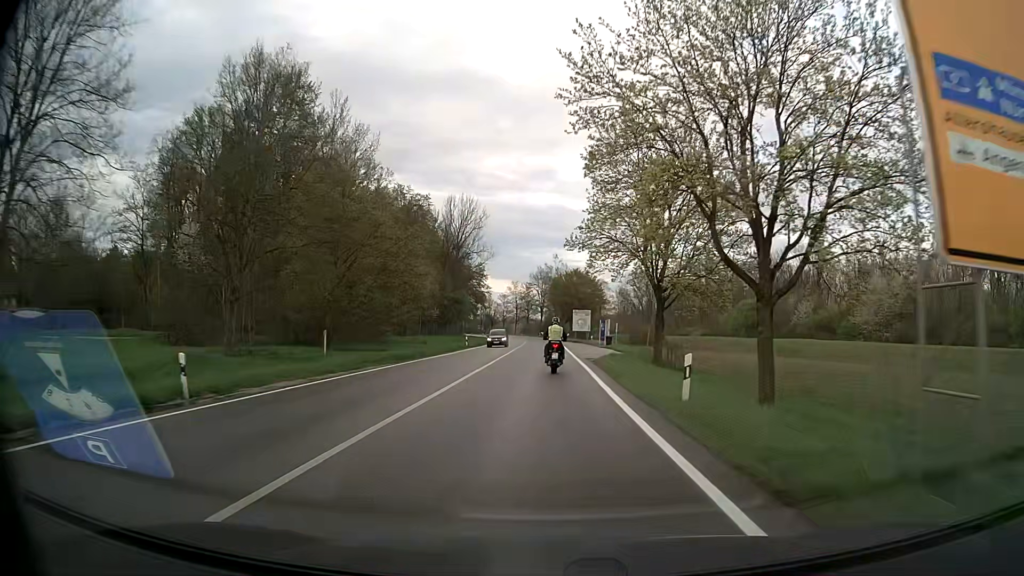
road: secondary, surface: asphalt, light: Day
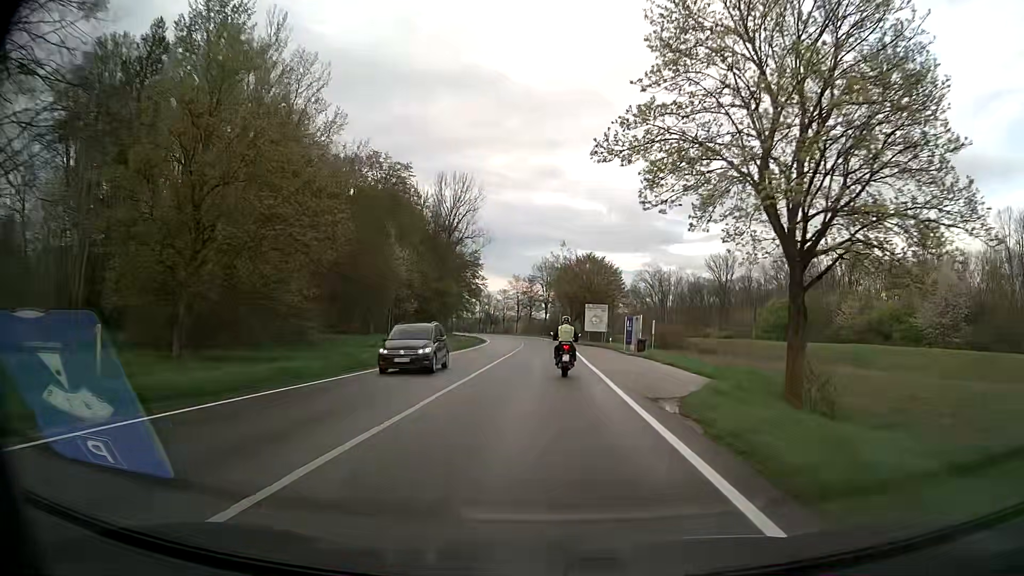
(0.0, +20.5) m; 0°
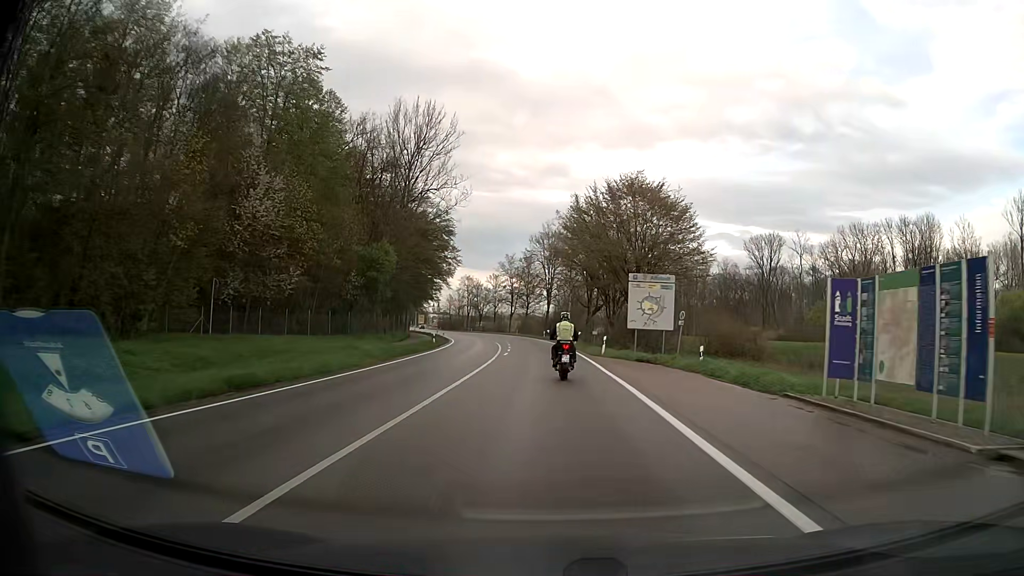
(+0.1, +39.7) m; 0°
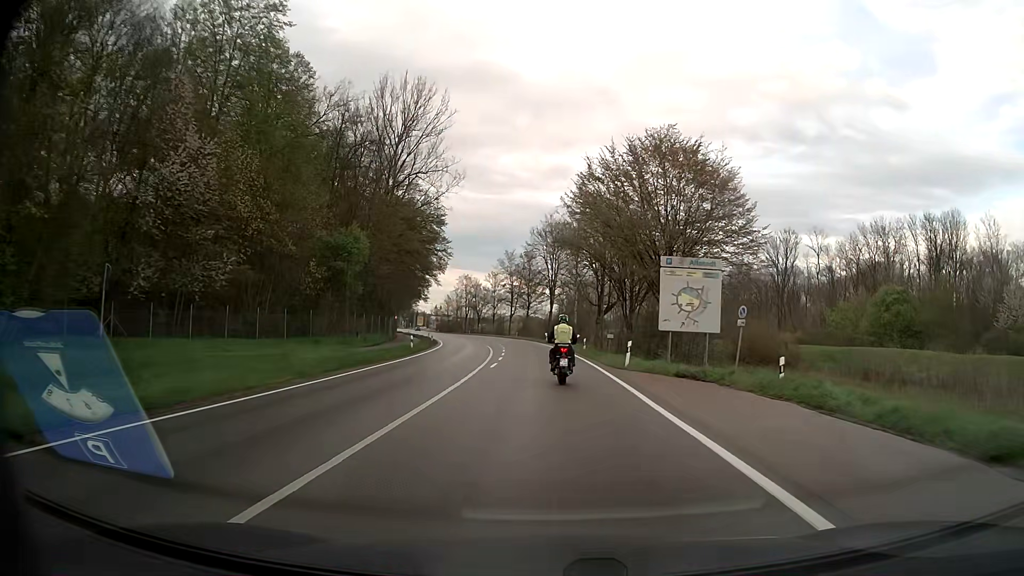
(0.0, +9.7) m; 0°
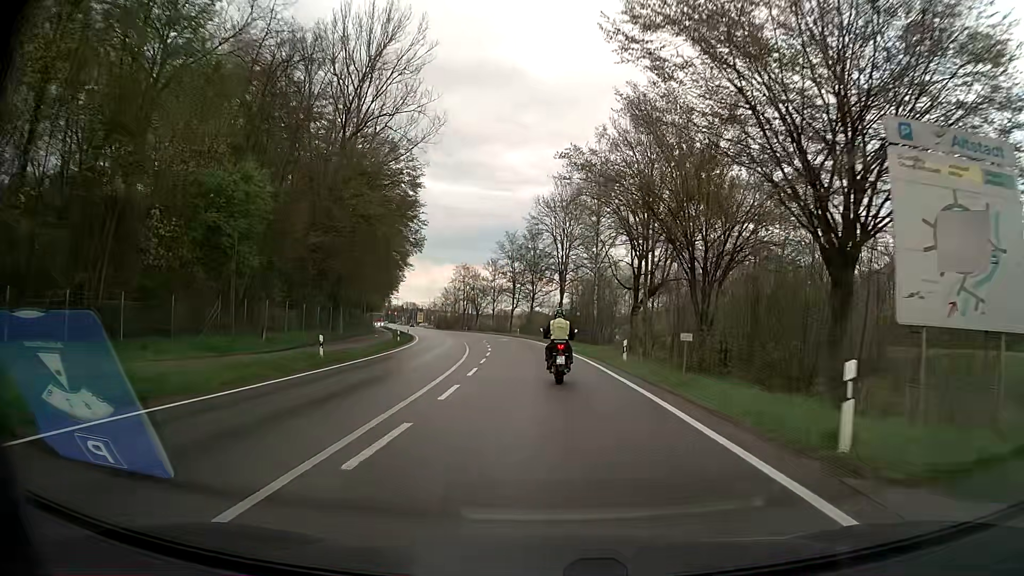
(-0.1, +18.7) m; -1°
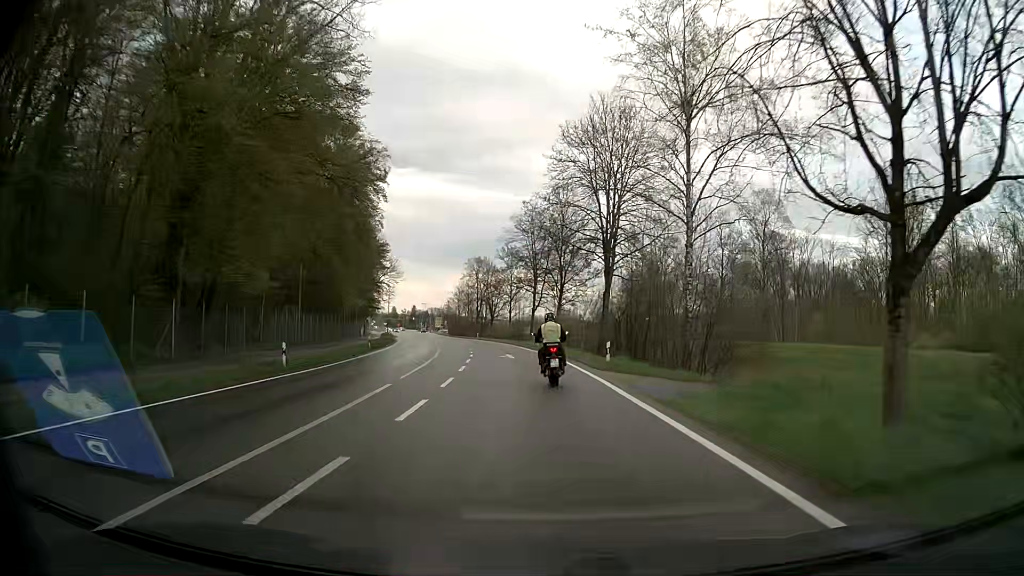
(-0.5, +26.4) m; -2°
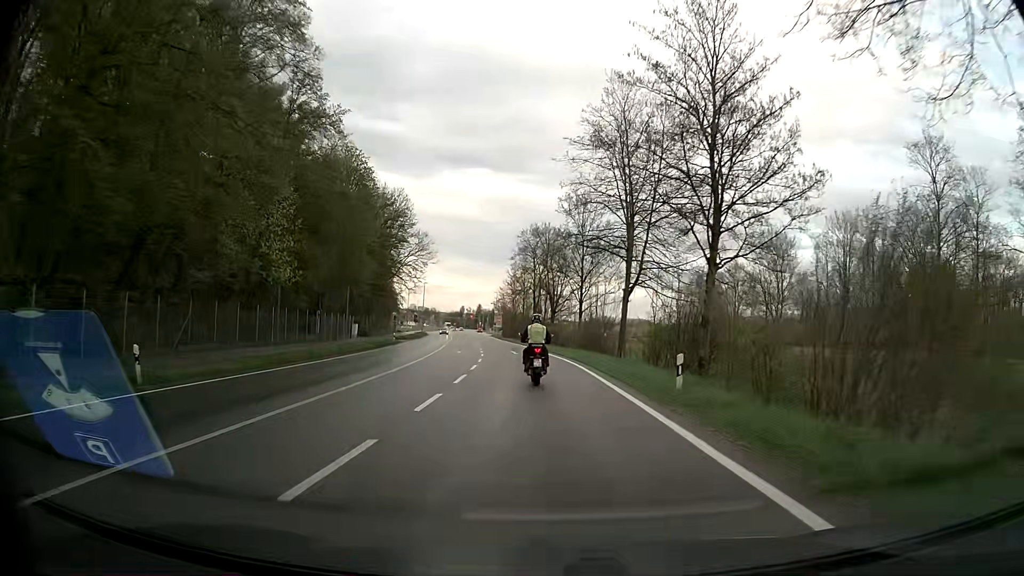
(-1.9, +35.2) m; -6°
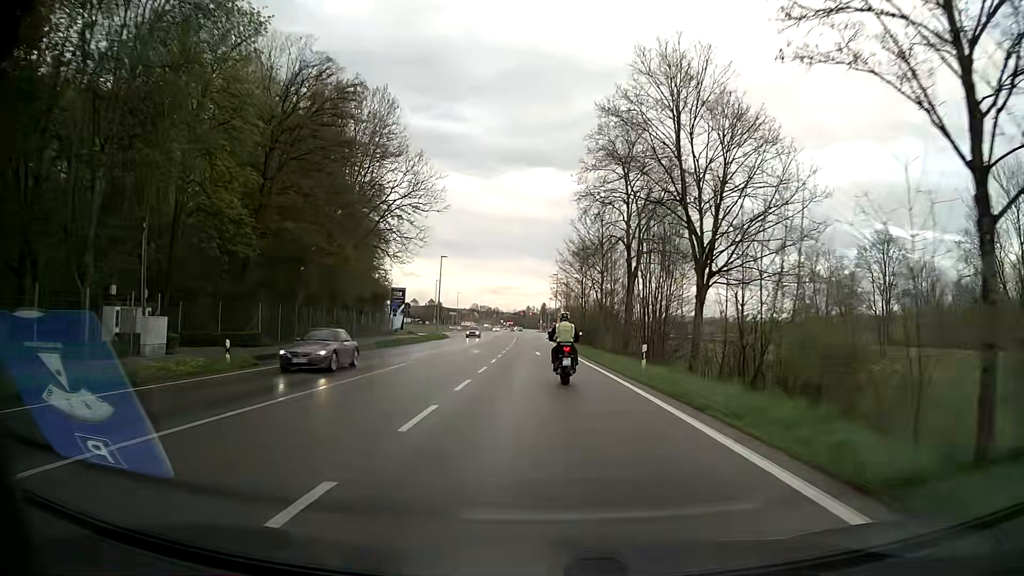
(-2.5, +44.8) m; -5°
